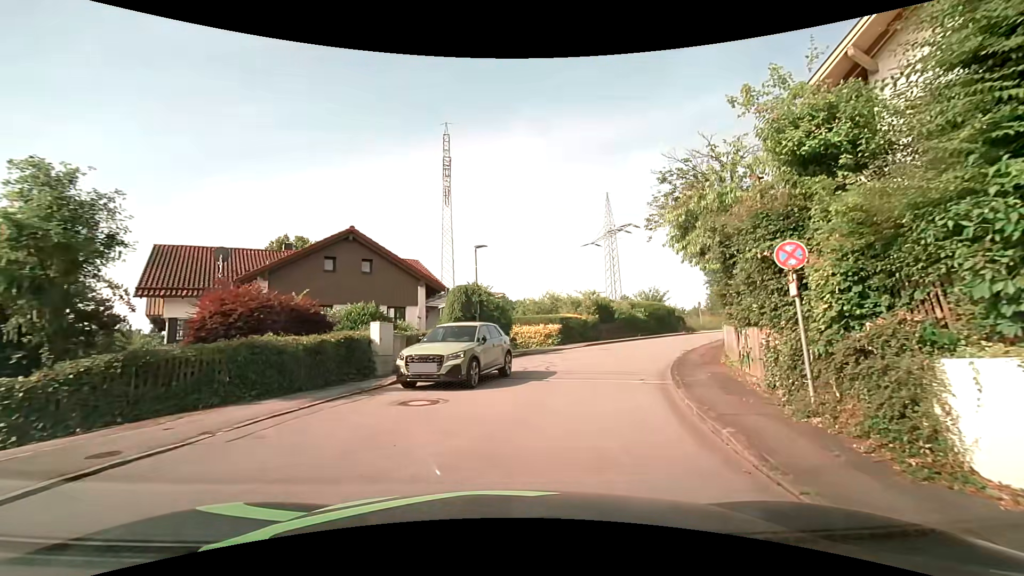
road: residential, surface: asphalt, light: Day
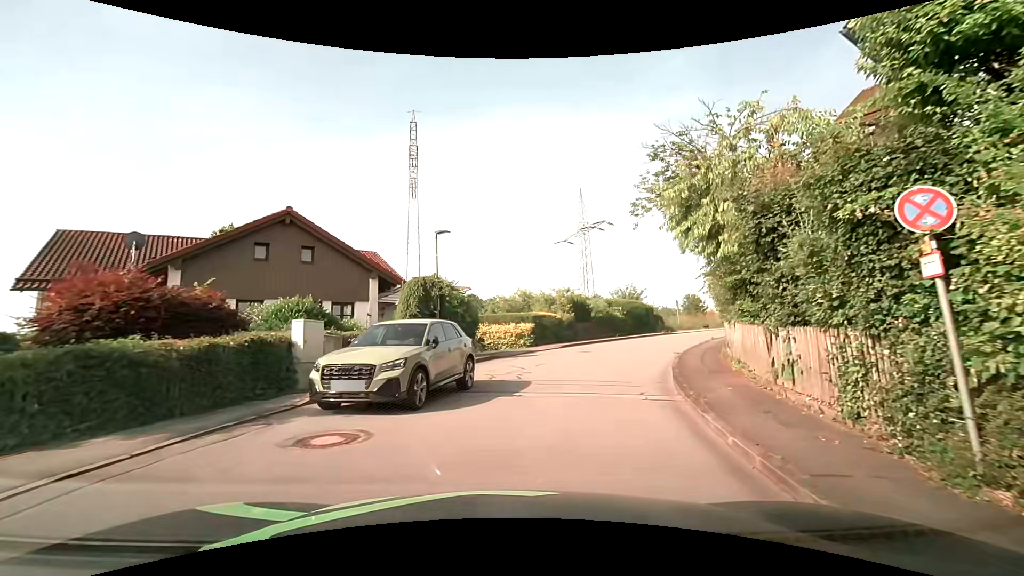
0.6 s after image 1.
(+0.1, +3.1) m; +4°
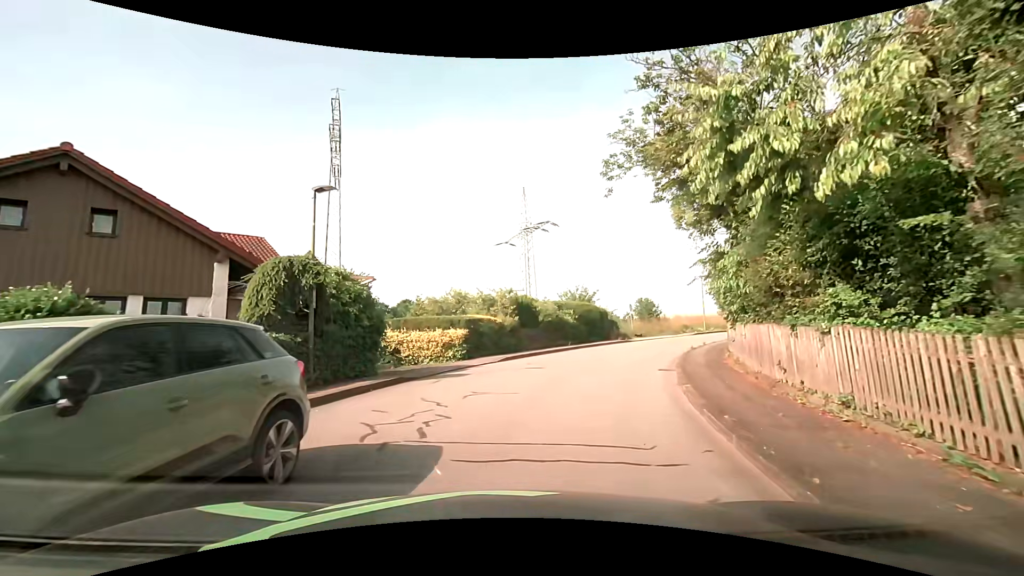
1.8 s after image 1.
(+0.4, +6.3) m; +7°
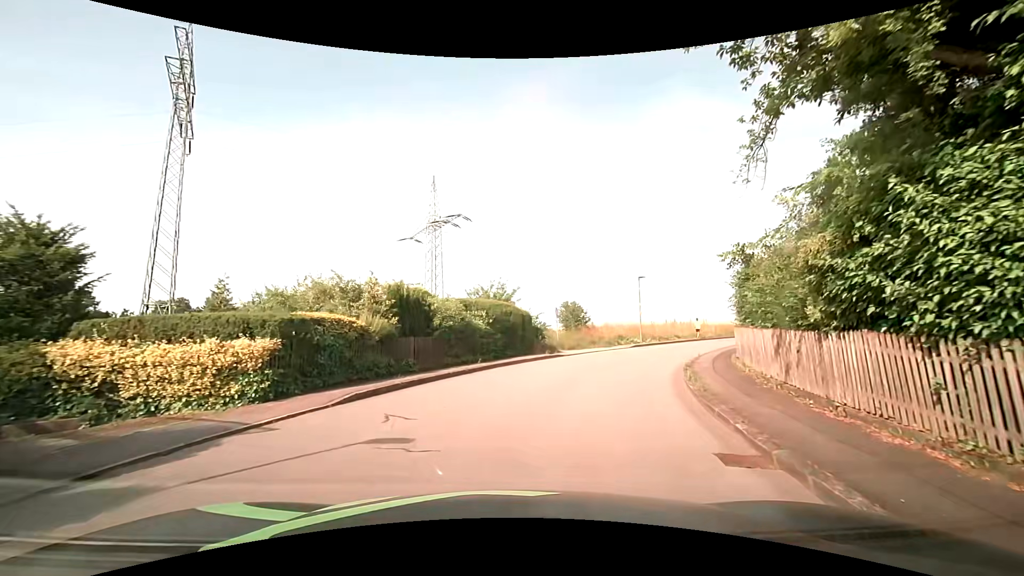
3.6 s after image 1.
(+0.8, +9.7) m; +10°
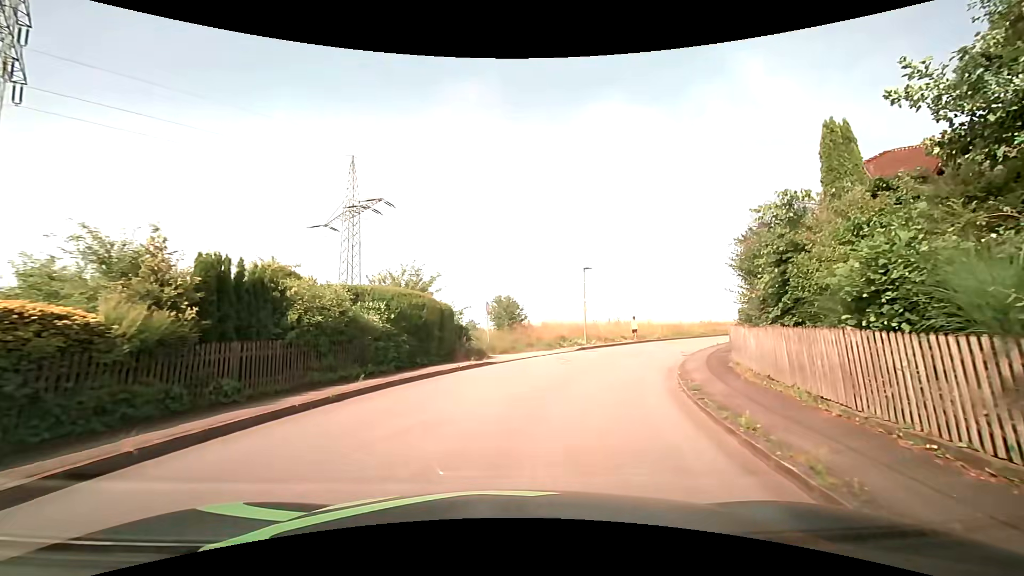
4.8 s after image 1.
(+0.5, +6.4) m; +8°
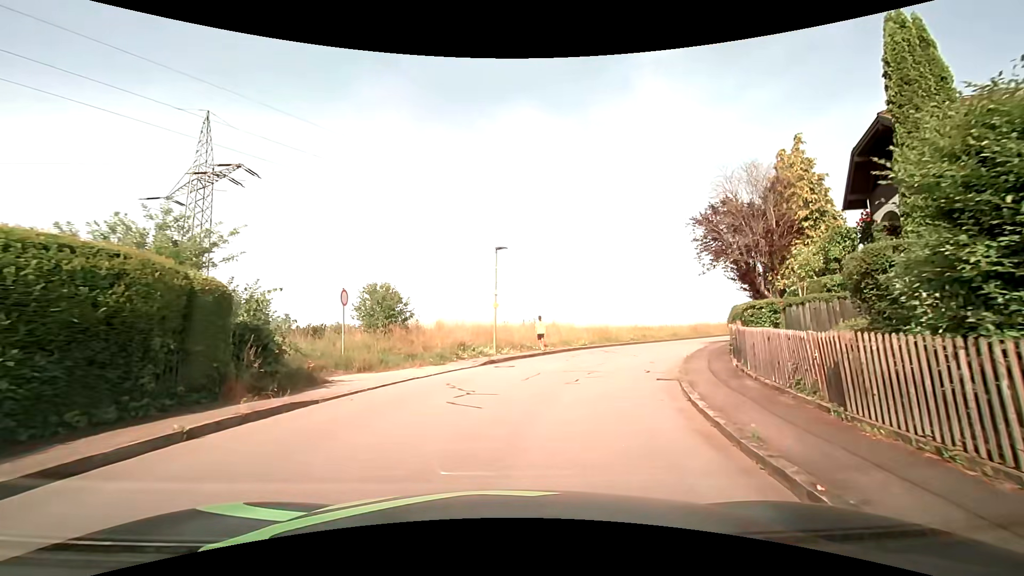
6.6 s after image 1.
(+0.9, +9.5) m; +11°
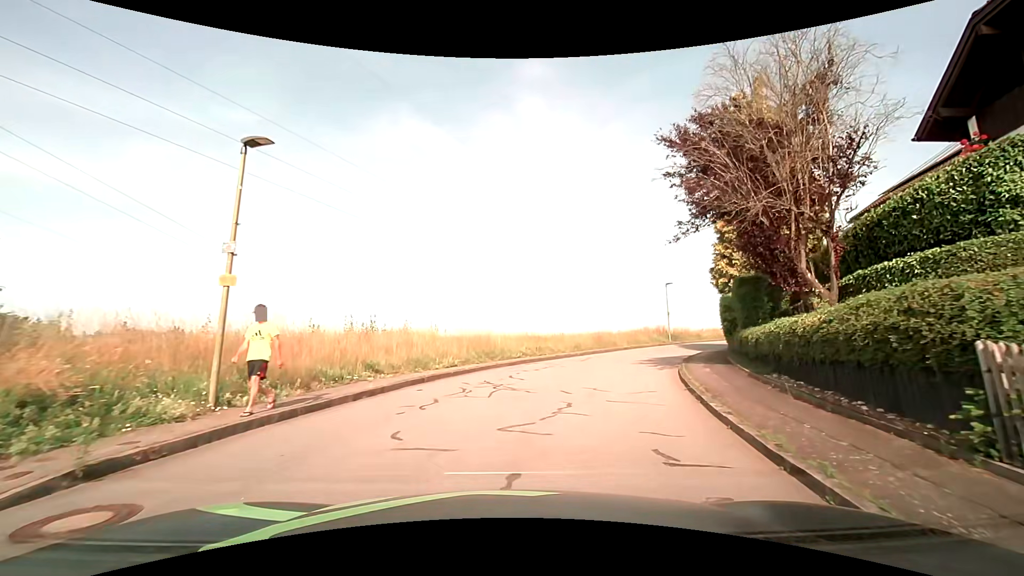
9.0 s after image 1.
(+1.6, +13.1) m; +14°
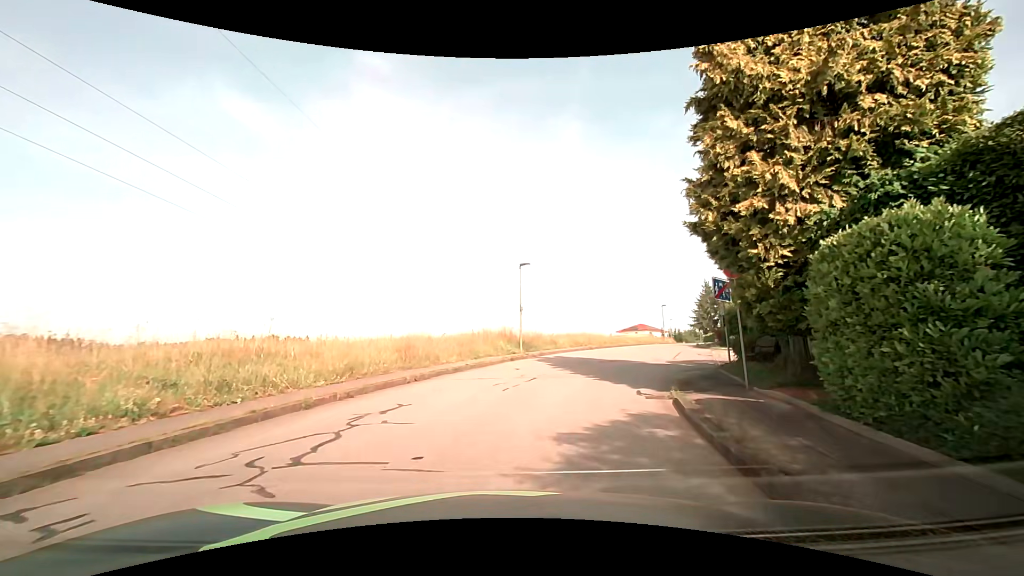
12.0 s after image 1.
(+3.0, +16.2) m; +20°
(+1, +10) (+4, +19) (+8, +29) (+12, +38) (+17, +47) (+21, +55) (+26, +64) (+30, +73) (+34, +83) (+37, +92) m
